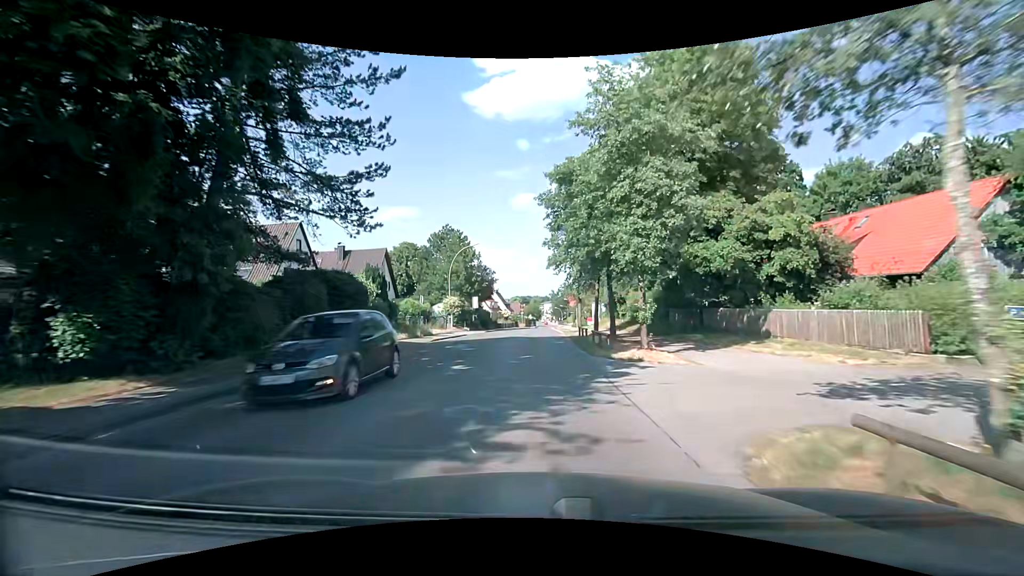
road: tertiary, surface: asphalt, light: Day
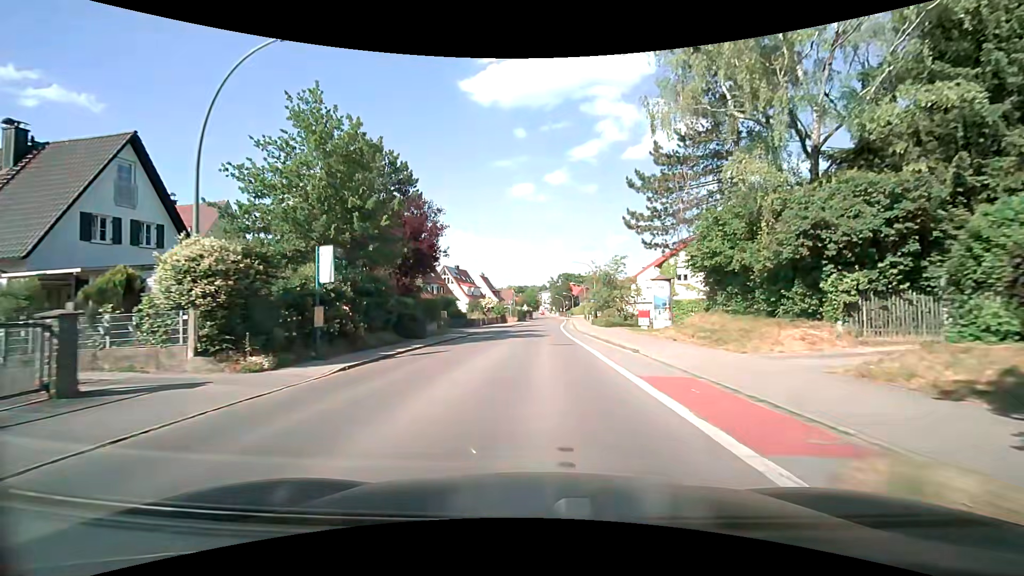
(-0.3, +37.1) m; 0°
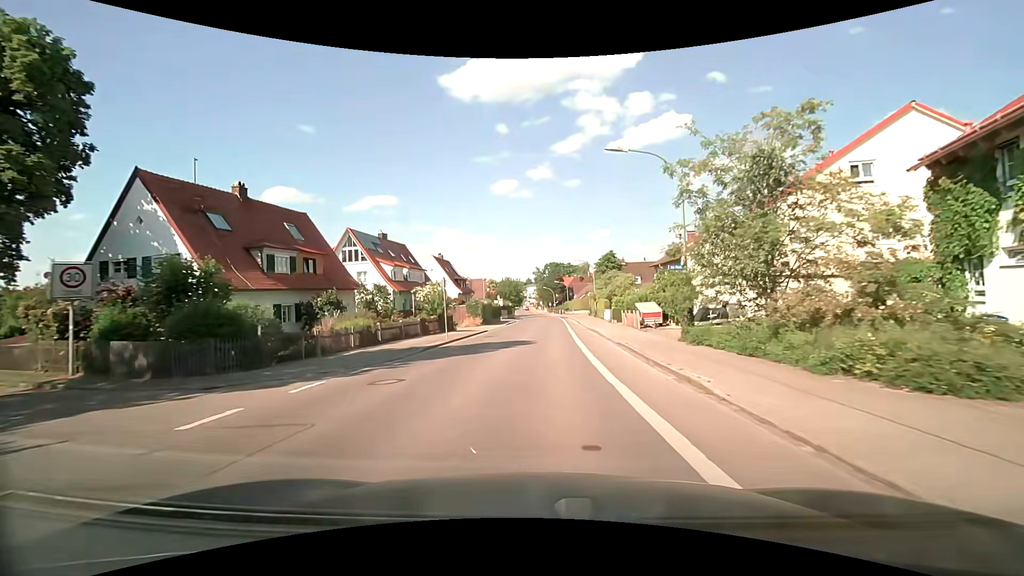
(+0.7, +38.5) m; +2°
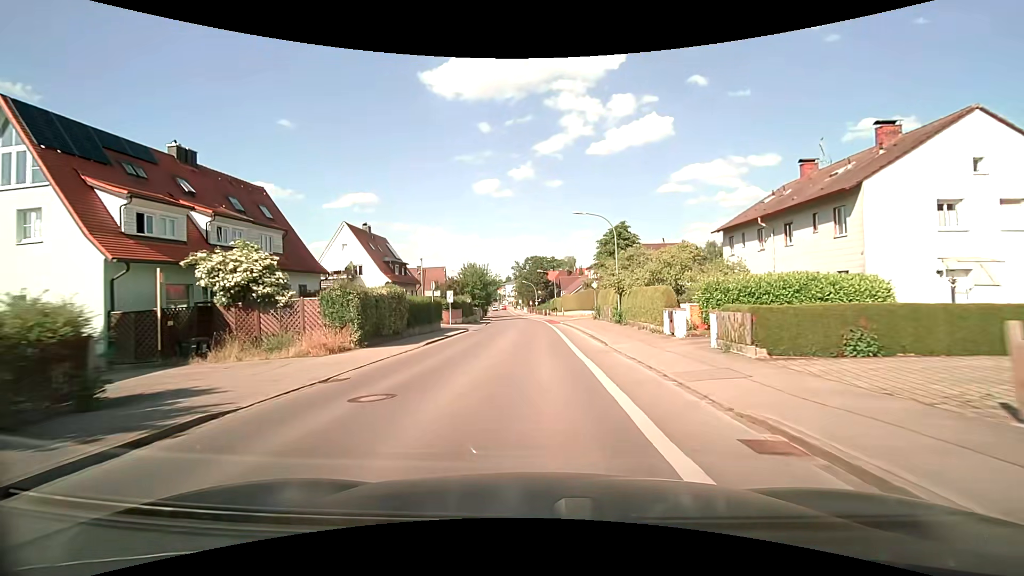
(+0.8, +30.2) m; +2°
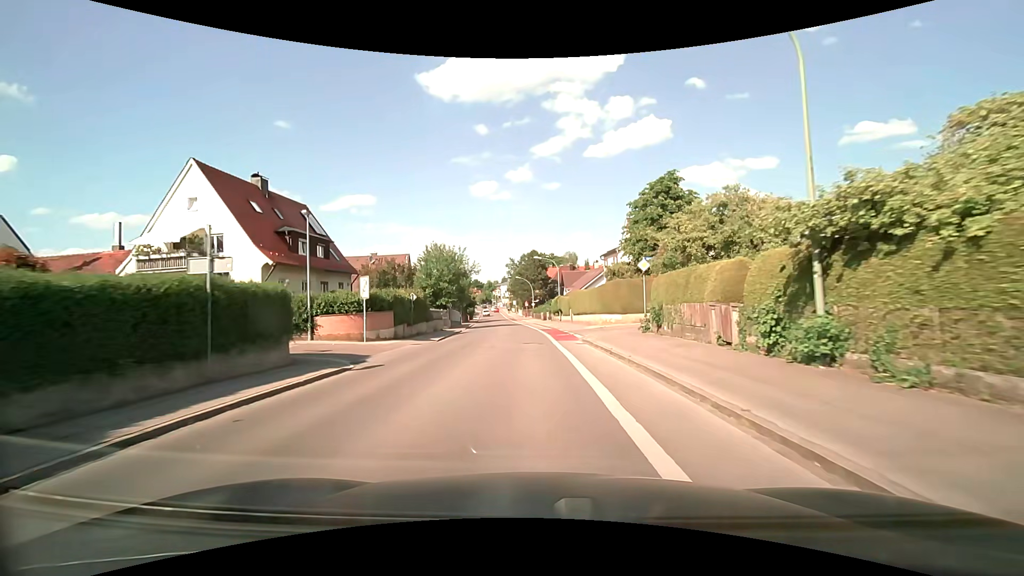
(+0.1, +22.8) m; 0°
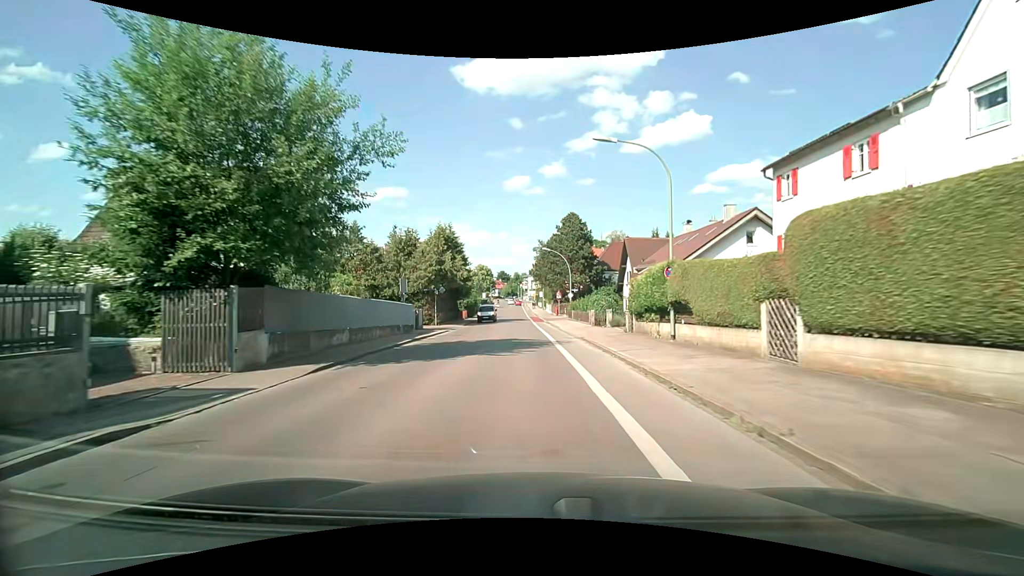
(-0.9, +37.7) m; -3°
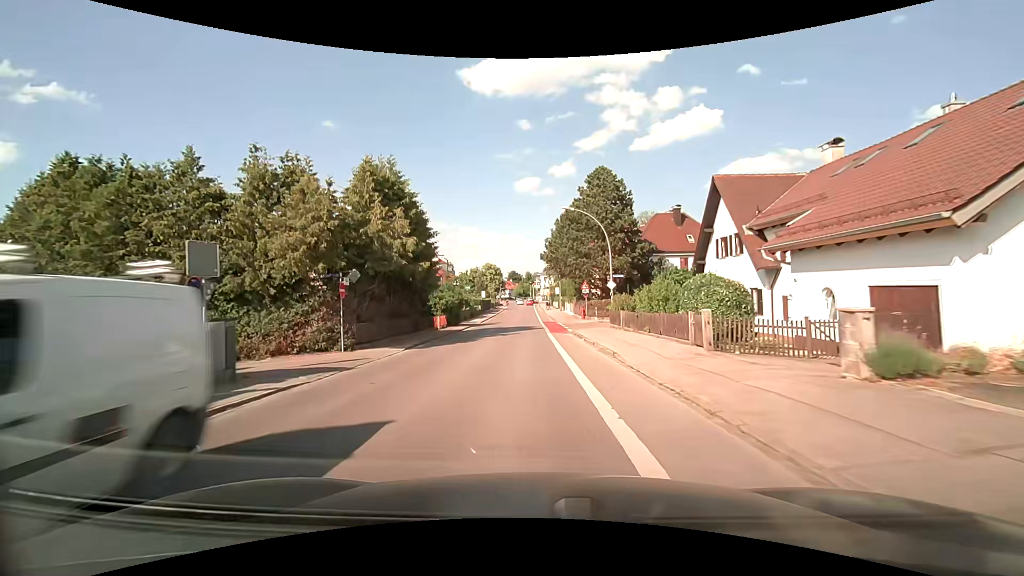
(-0.4, +22.4) m; -1°
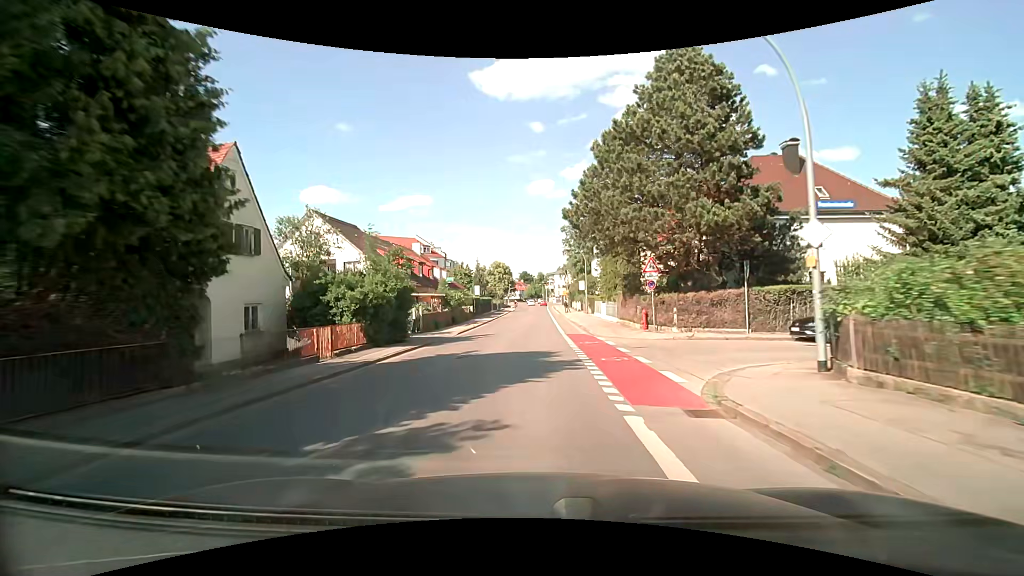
(-0.5, +22.2) m; -2°
